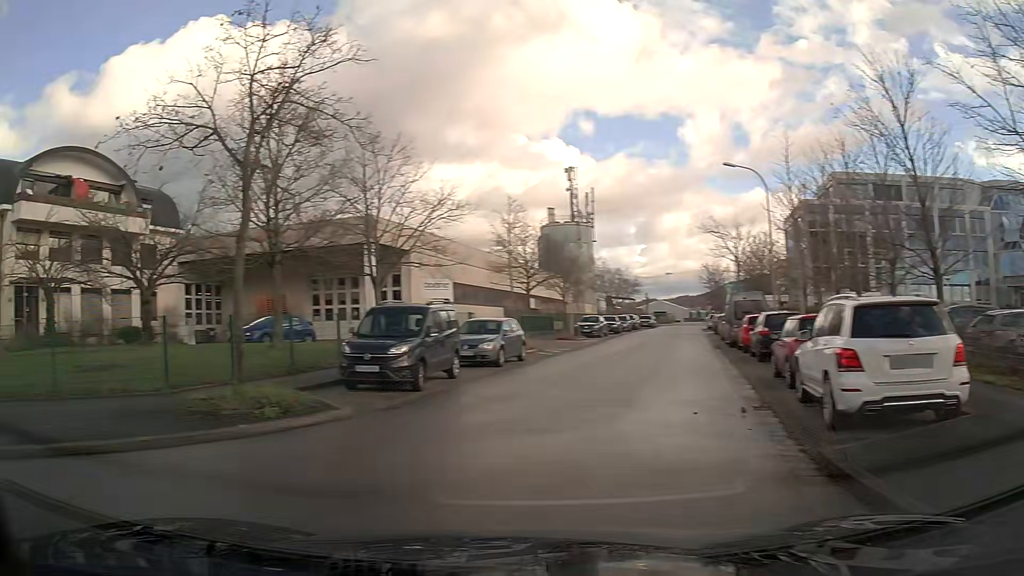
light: Day
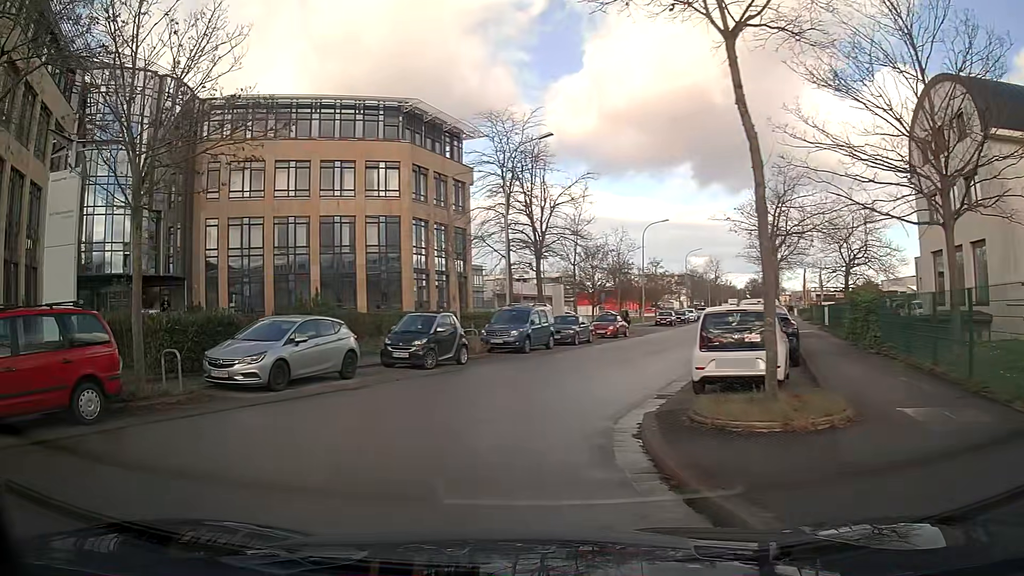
(-6.1, +5.3) m; -79°
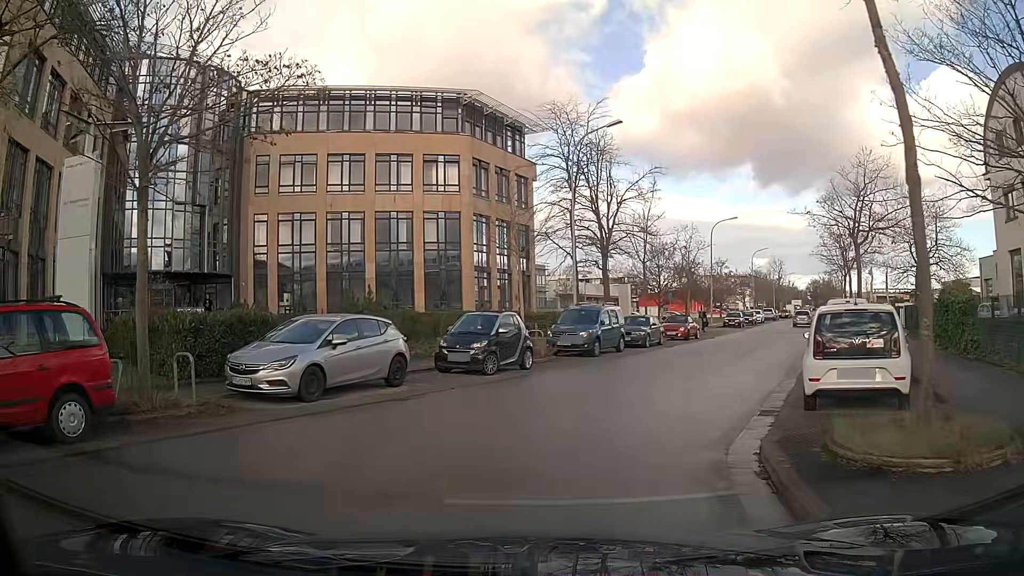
(-0.1, +2.0) m; -5°
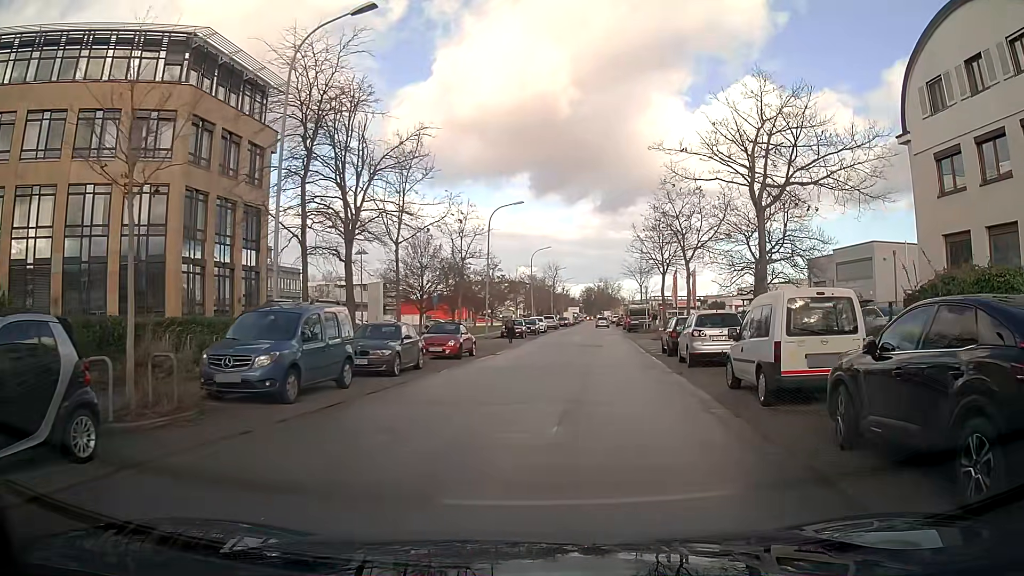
(+2.3, +11.3) m; +23°
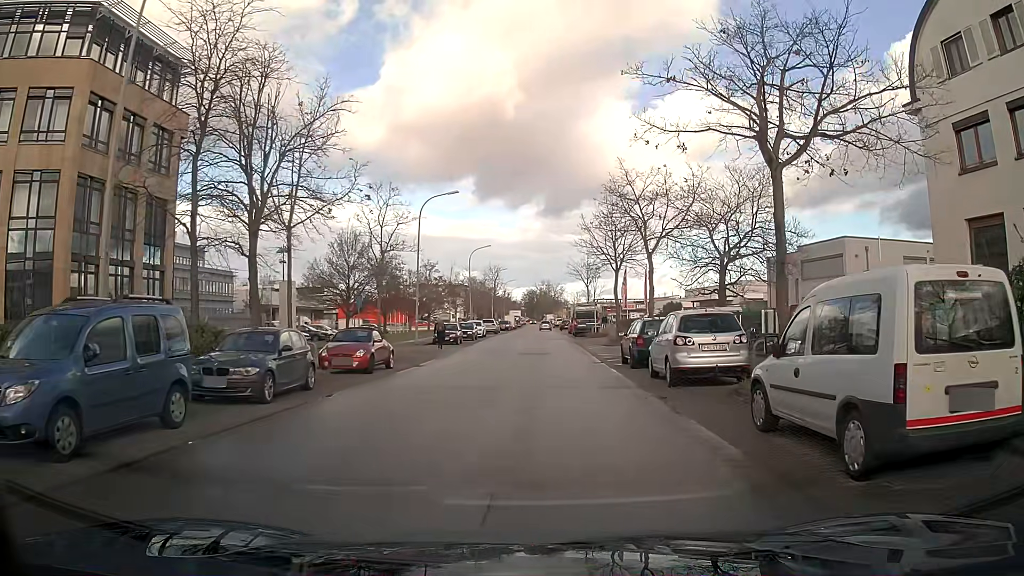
(+0.2, +5.1) m; +4°
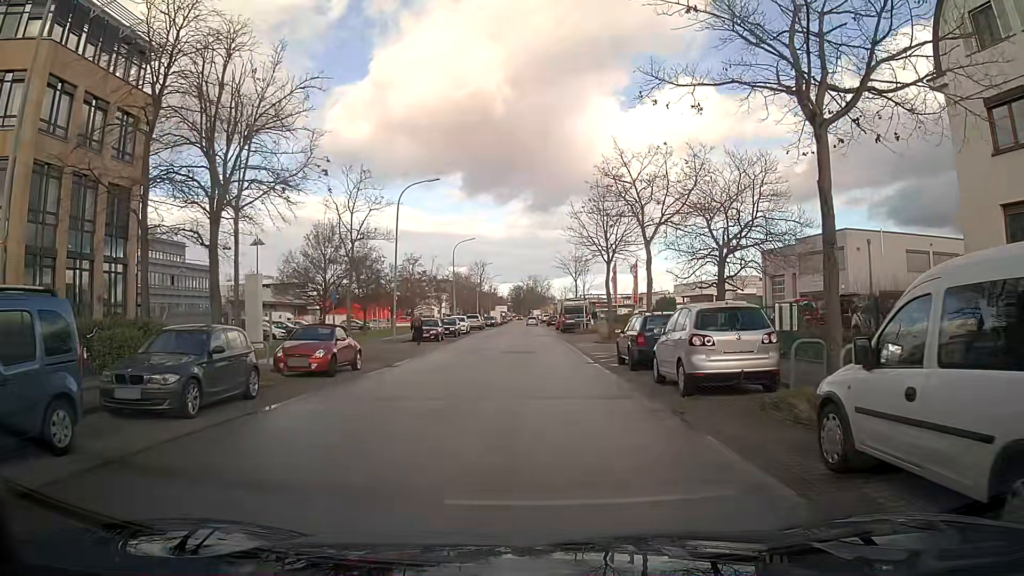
(0.0, +2.6) m; +1°
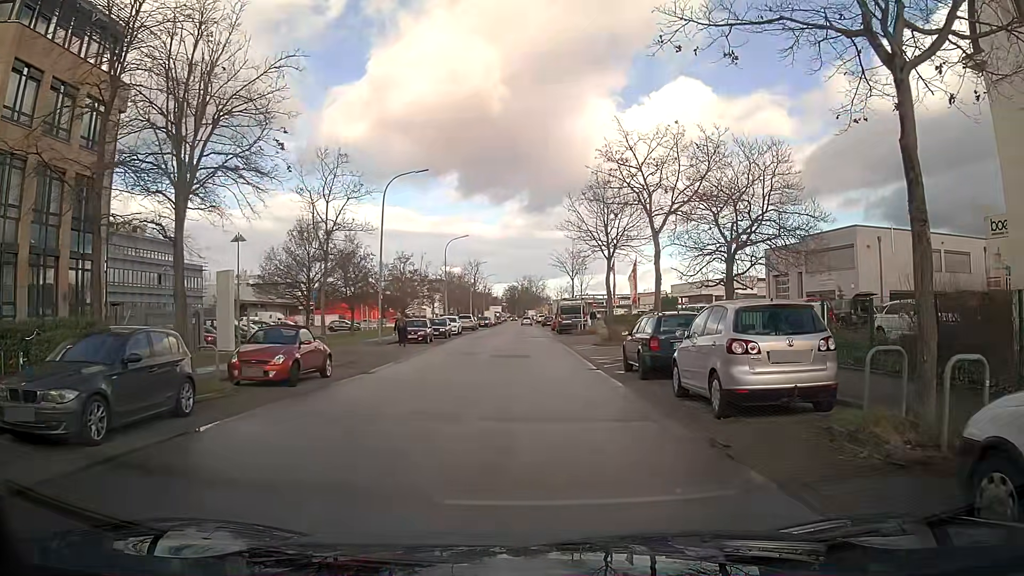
(0.0, +2.5) m; 0°
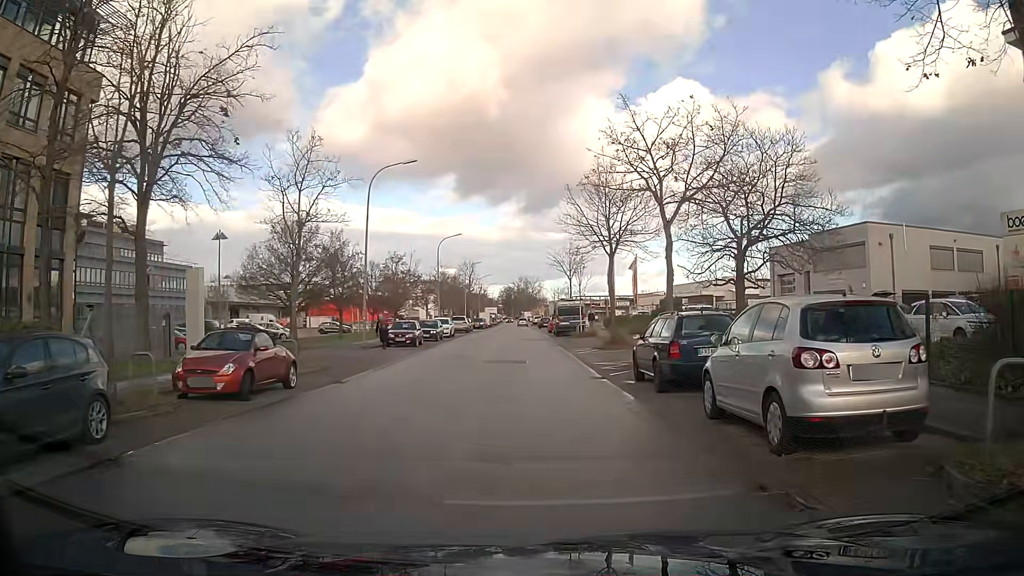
(0.0, +2.4) m; 0°
